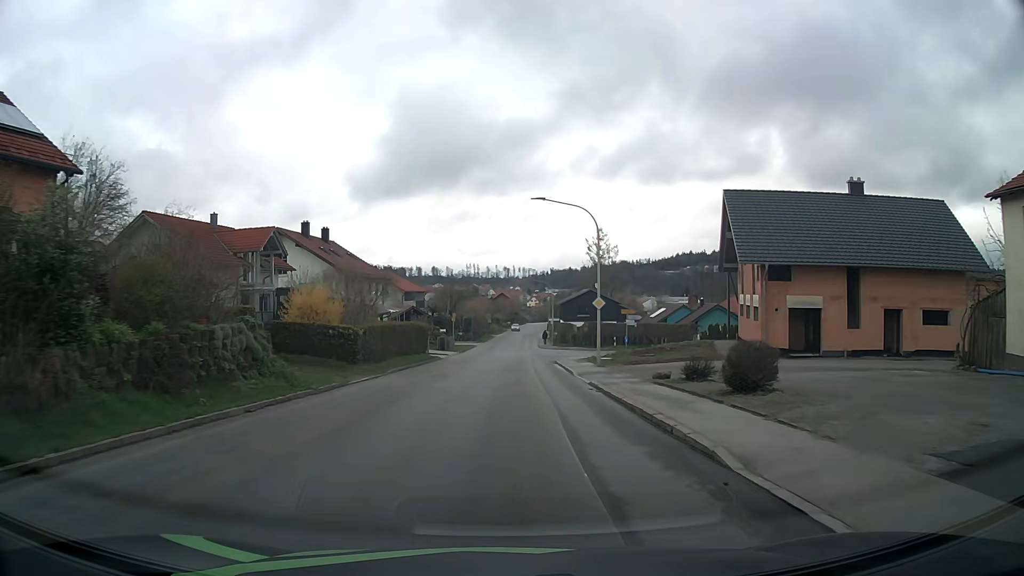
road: tertiary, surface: asphalt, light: Day
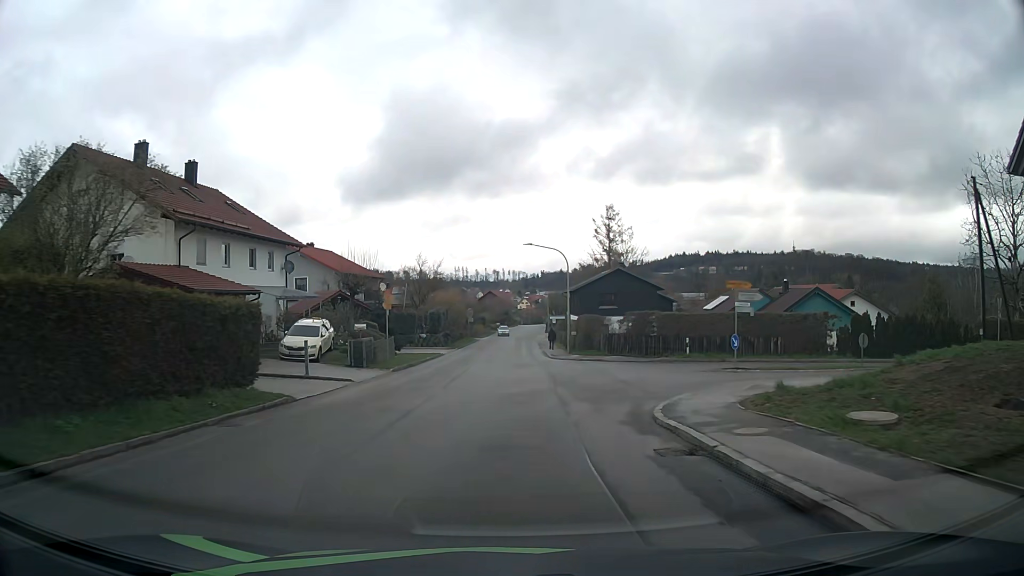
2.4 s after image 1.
(+0.3, +29.0) m; +1°
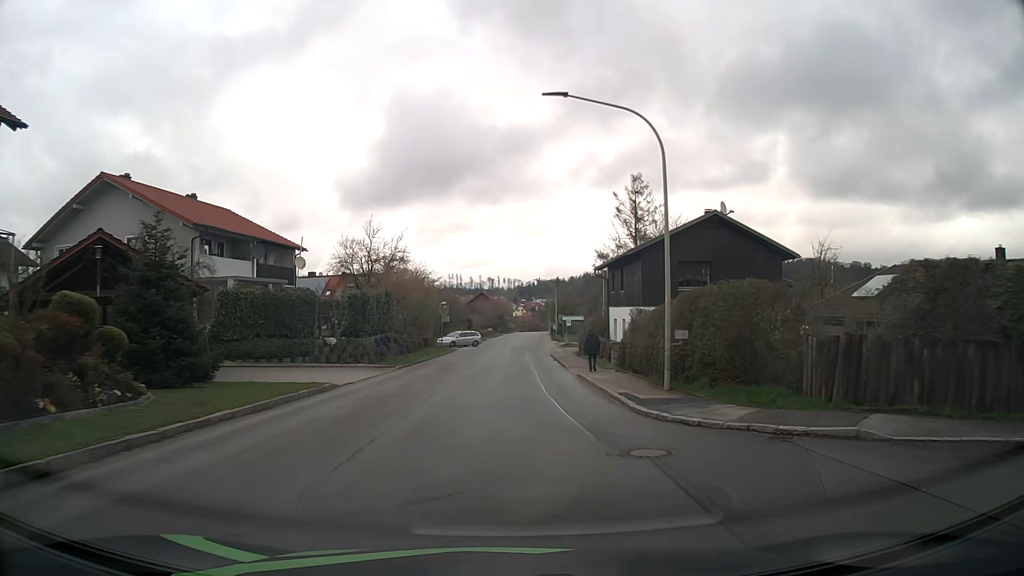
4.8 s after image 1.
(+0.1, +28.7) m; 0°
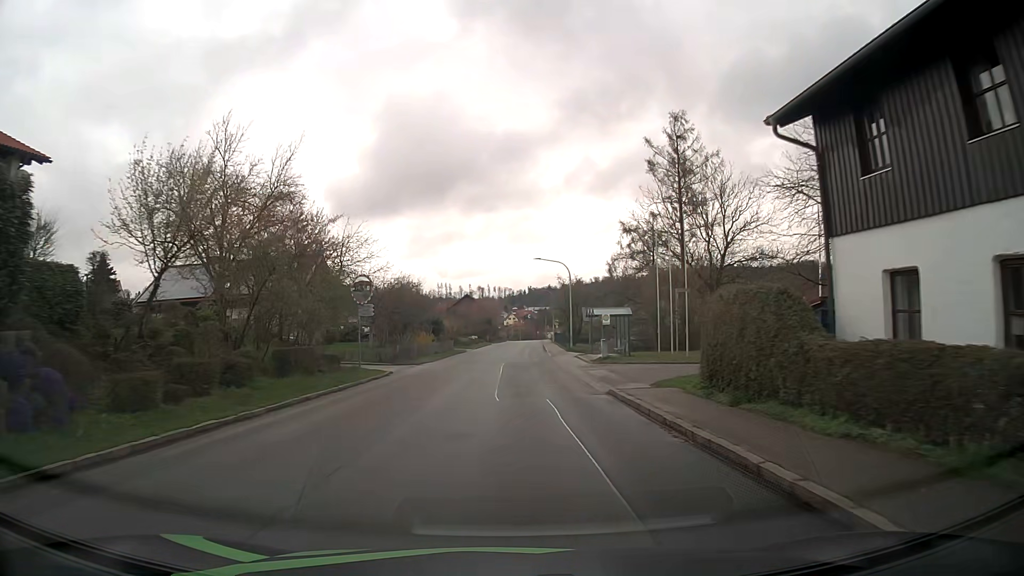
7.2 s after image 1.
(+0.2, +28.9) m; +1°
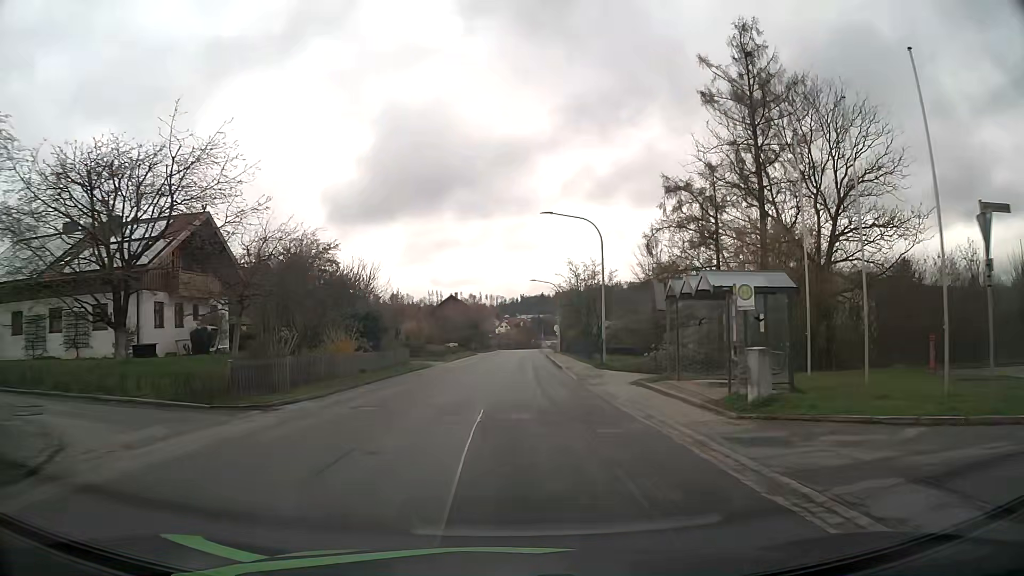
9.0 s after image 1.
(+0.1, +22.2) m; 0°
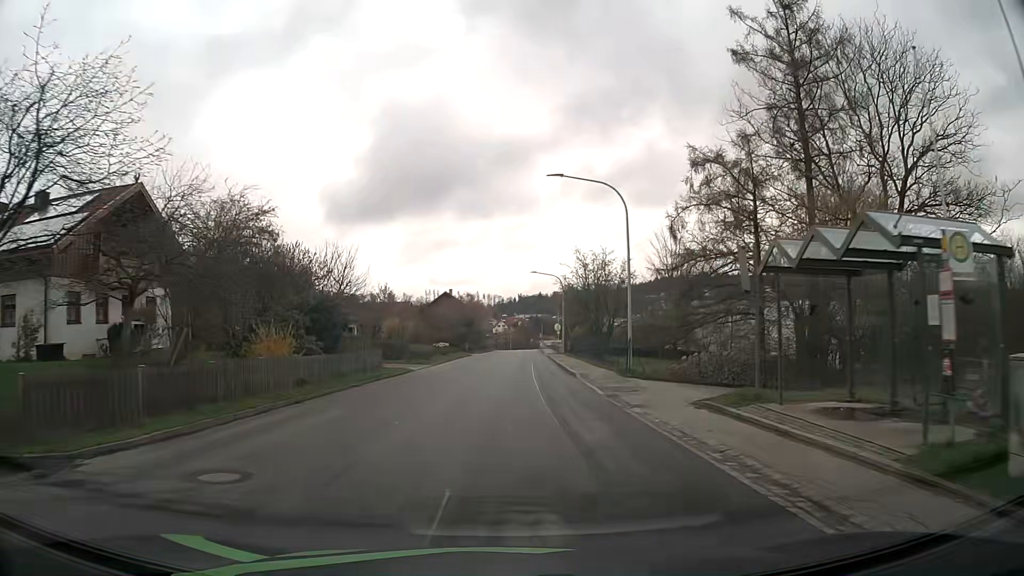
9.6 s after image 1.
(0.0, +7.5) m; 0°
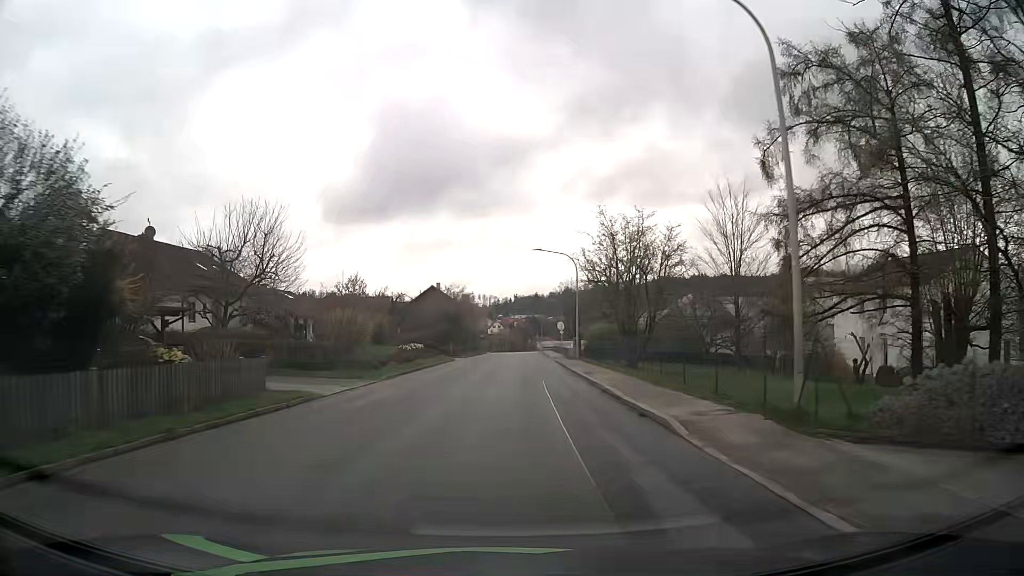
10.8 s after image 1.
(0.0, +15.1) m; 0°
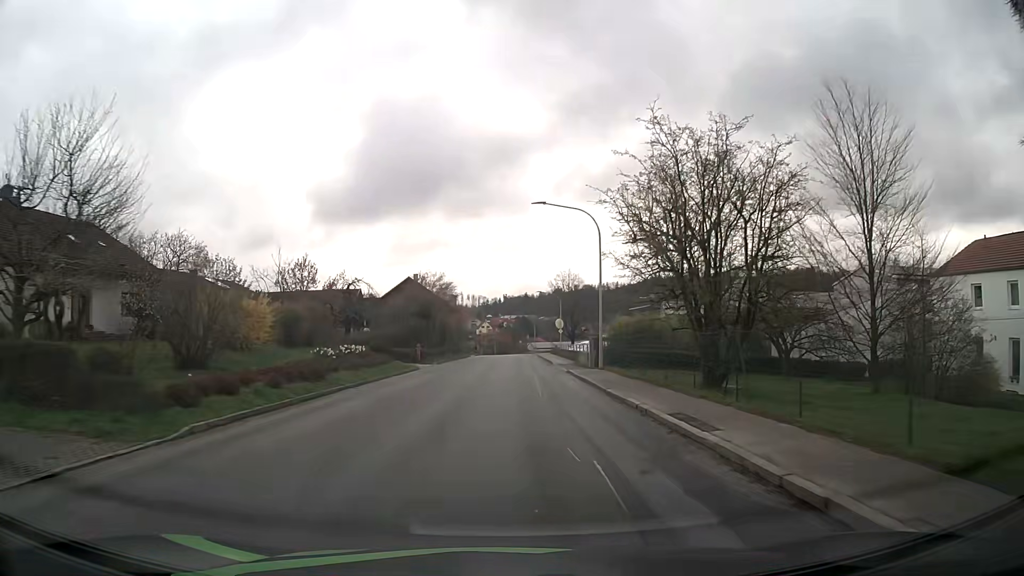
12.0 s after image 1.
(+0.1, +15.2) m; +1°
